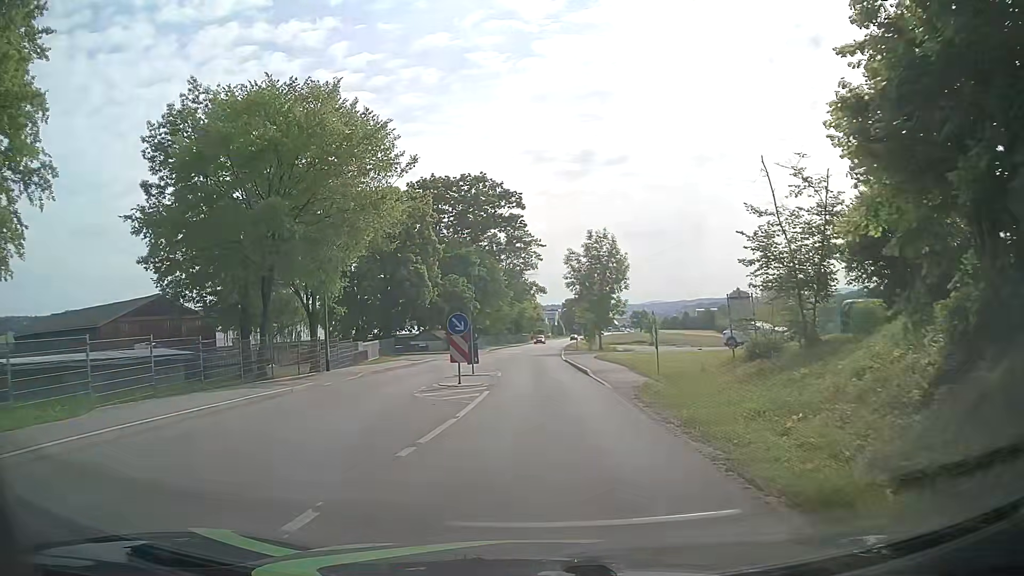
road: tertiary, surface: asphalt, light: Day
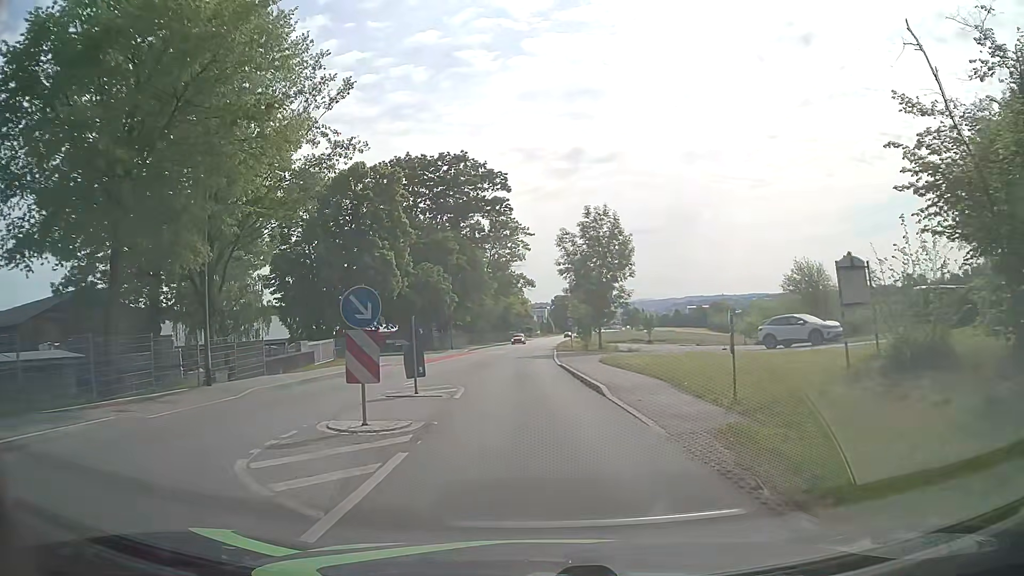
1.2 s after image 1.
(+0.2, +9.4) m; +1°
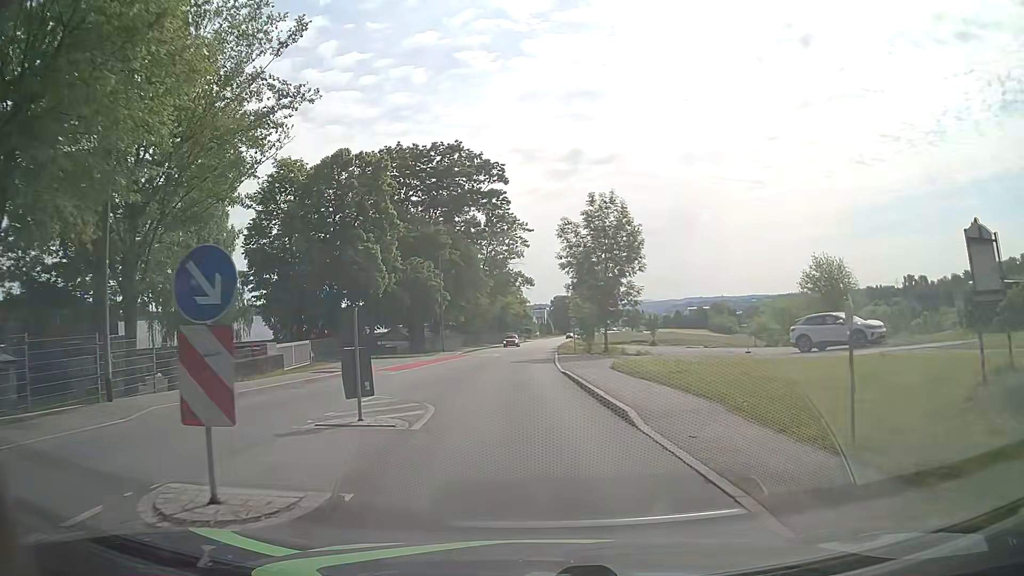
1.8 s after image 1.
(0.0, +4.7) m; +1°
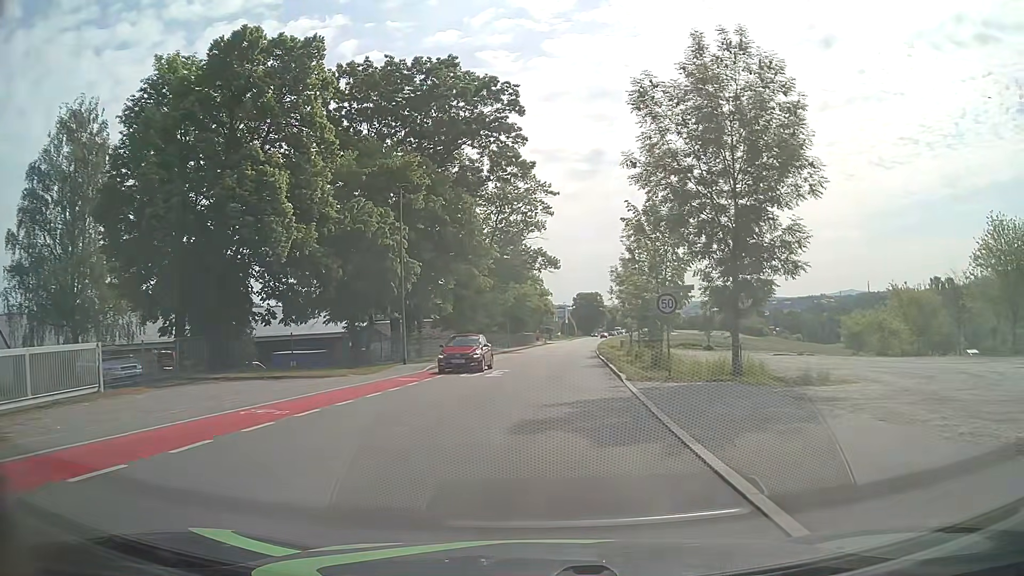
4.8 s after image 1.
(-0.9, +23.2) m; -2°
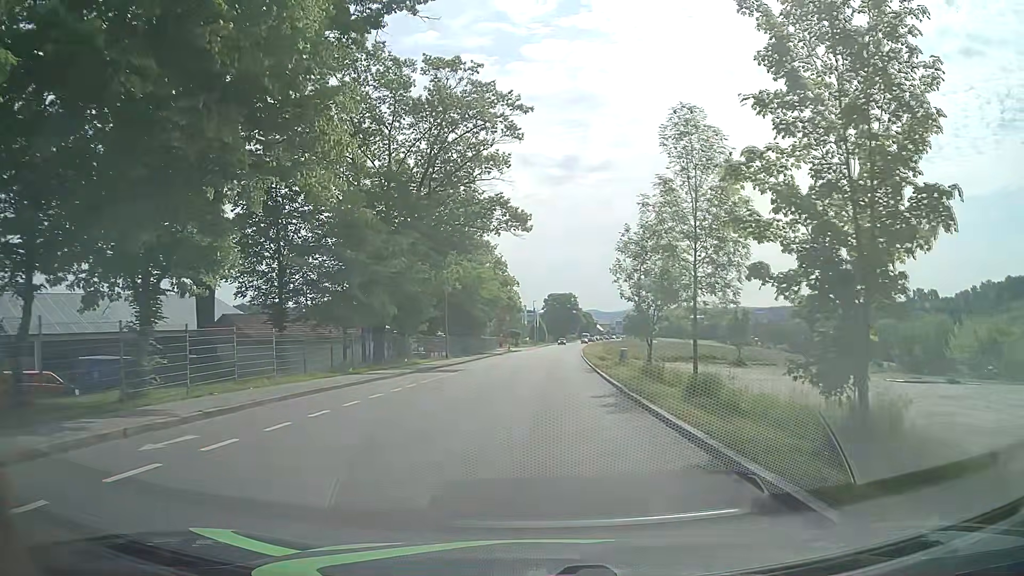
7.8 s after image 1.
(+0.7, +26.0) m; +3°
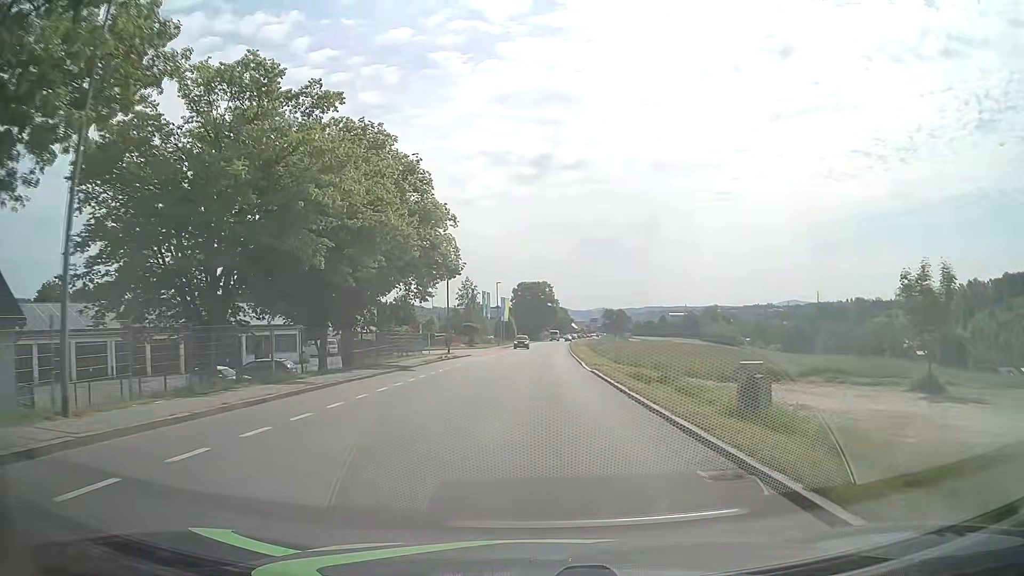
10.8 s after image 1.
(+0.5, +35.3) m; +2°
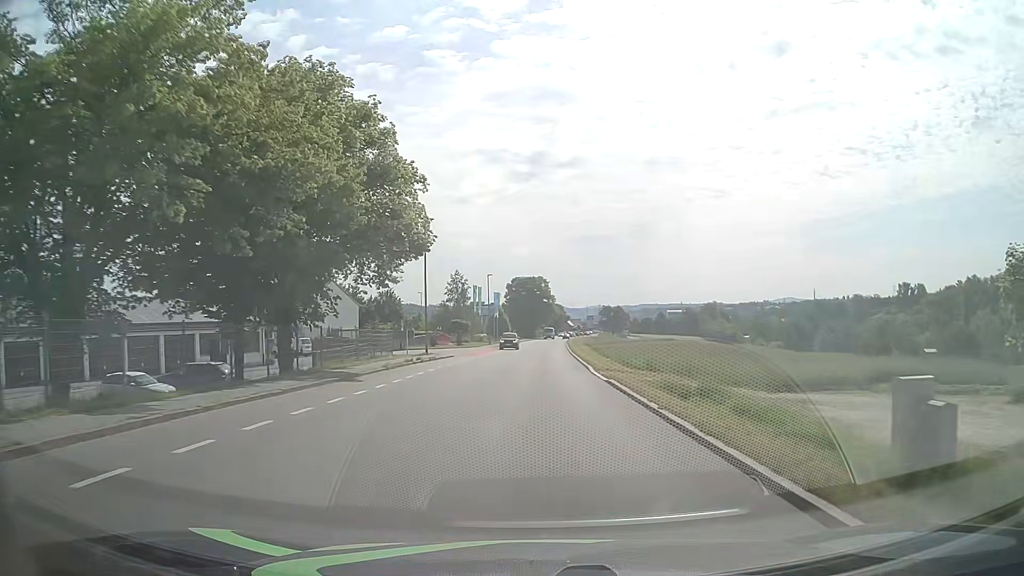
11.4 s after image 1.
(0.0, +7.7) m; +1°
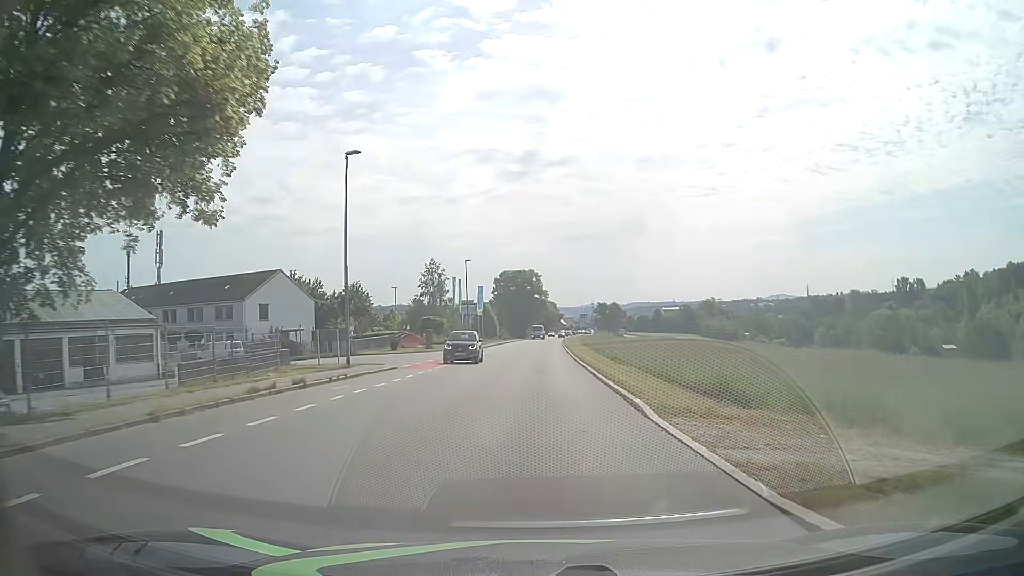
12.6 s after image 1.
(0.0, +15.4) m; 0°
(0, +10) (0, +20) (0, +30) (0, +40) (0, +50) (0, +60) (+1, +70) (+1, +80) (+1, +90) (+2, +100) m
